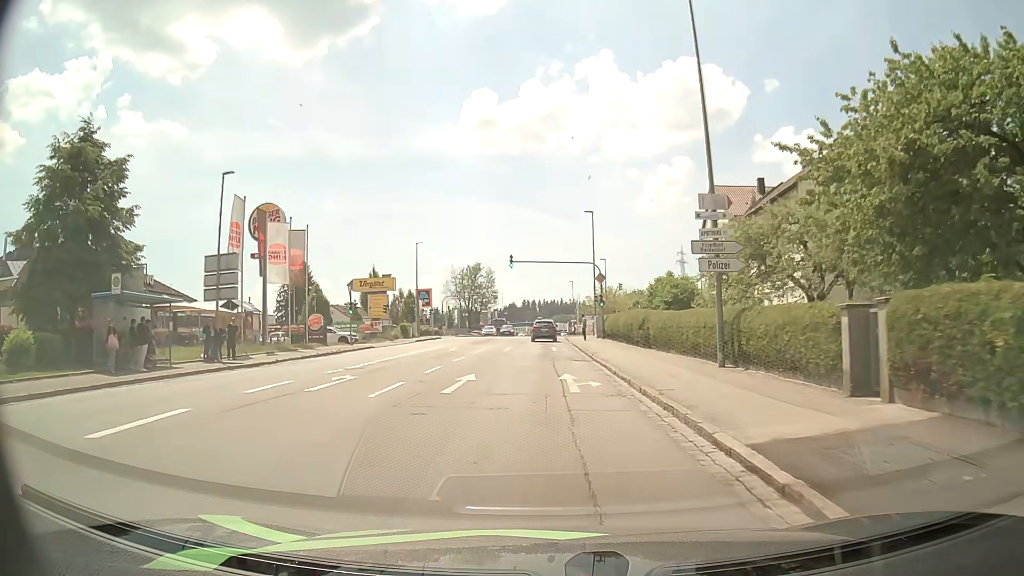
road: tertiary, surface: asphalt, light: Day
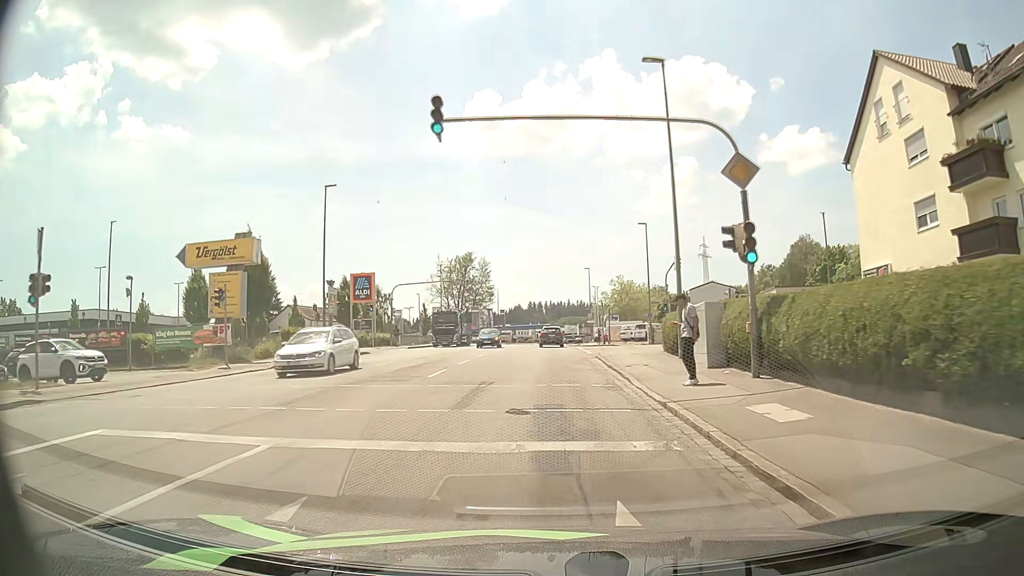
(-0.2, +33.0) m; -1°
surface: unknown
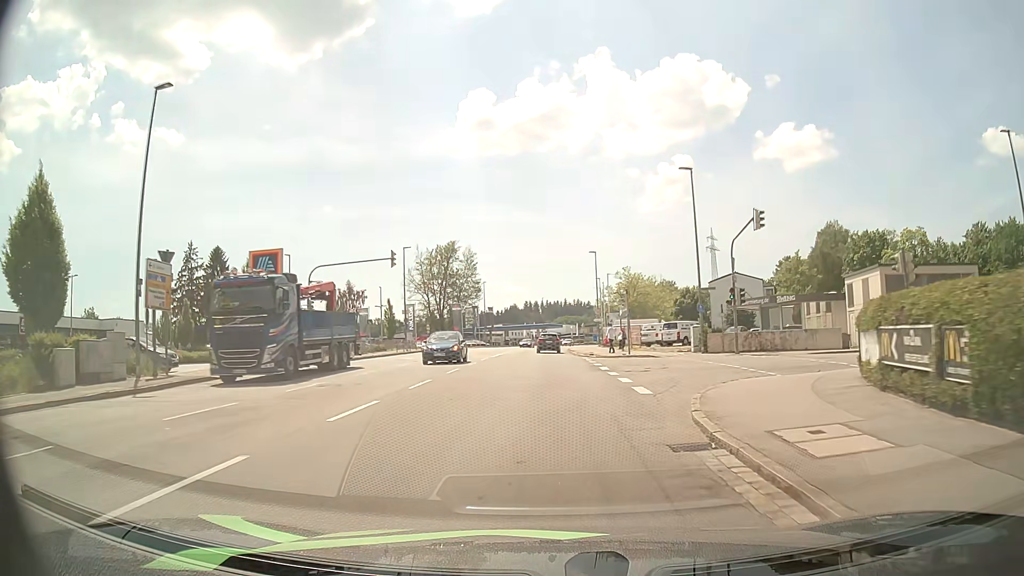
(+0.1, +20.0) m; 0°
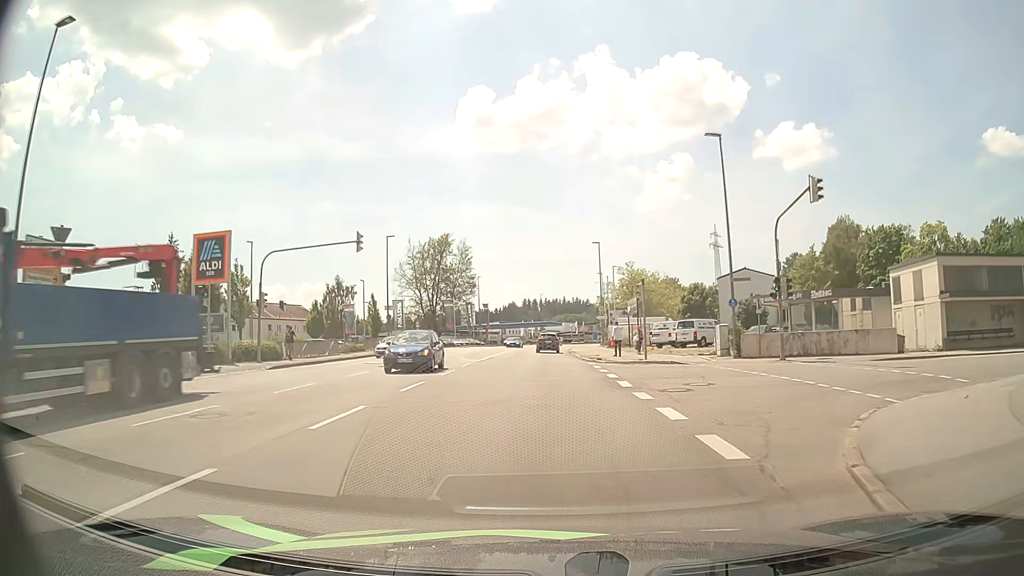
(0.0, +6.7) m; 0°
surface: asphalt
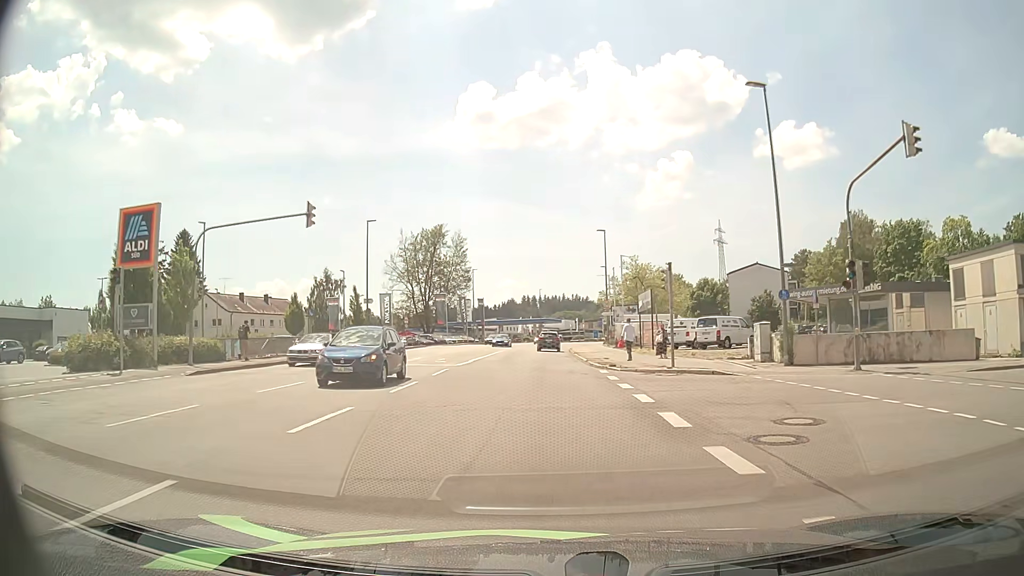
(0.0, +6.7) m; 0°
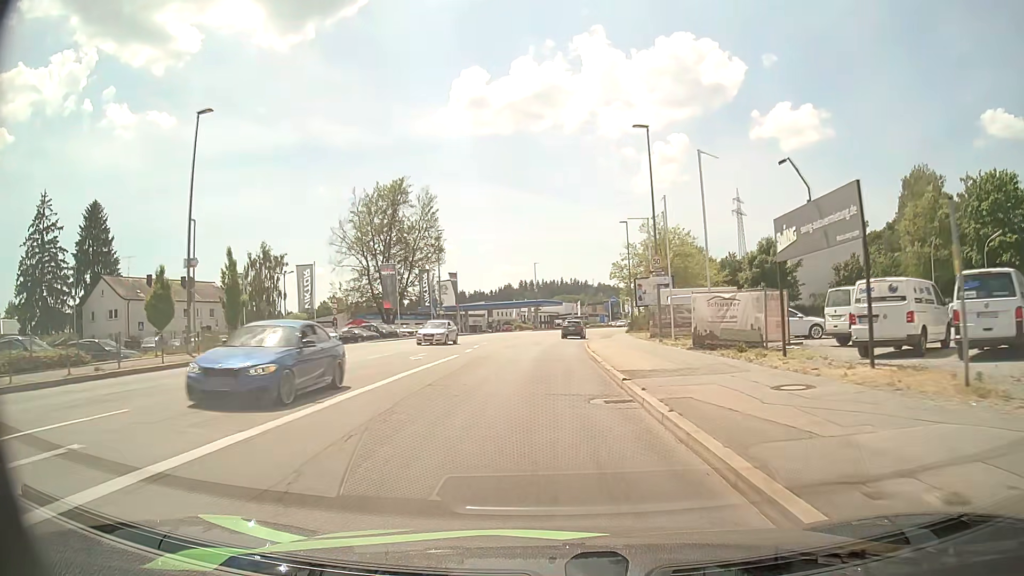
(0.0, +27.9) m; 0°
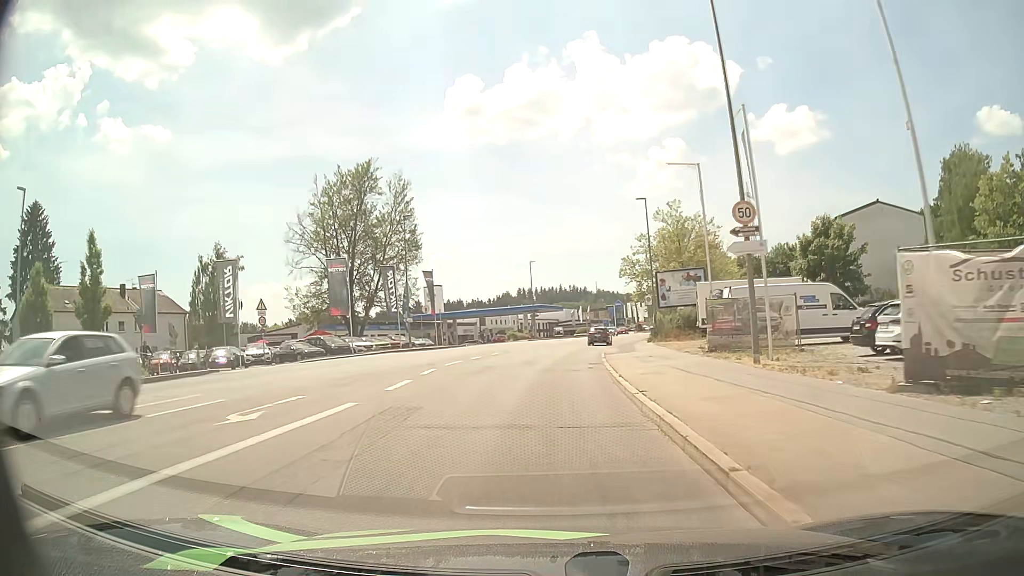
(0.0, +14.5) m; 0°
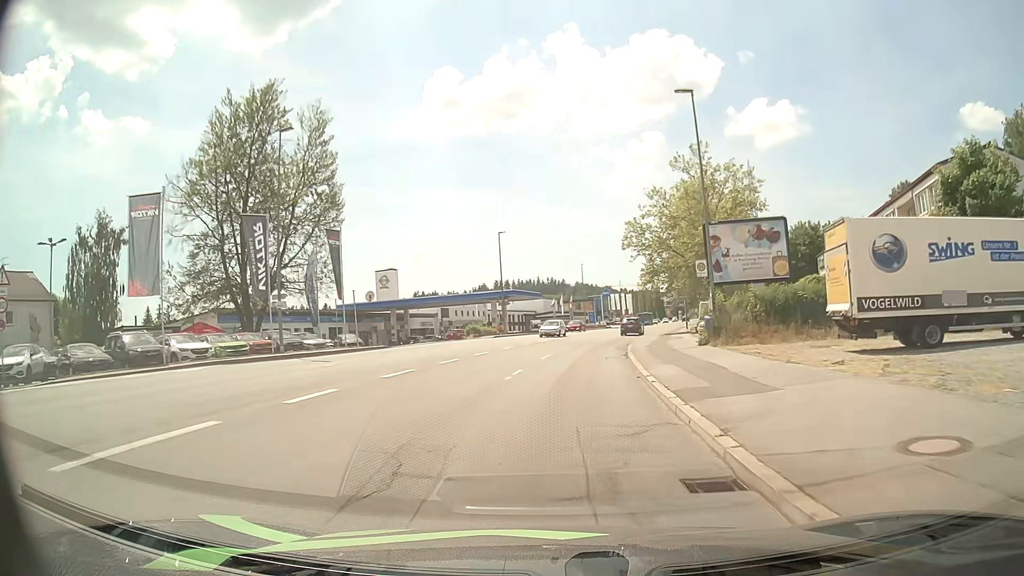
(+0.2, +22.1) m; +2°
(0, +10) (+1, +20) (+2, +30) (+3, +40) (+4, +50) (+6, +60) (+9, +69) (+11, +79) (+14, +89) (+16, +98) m
